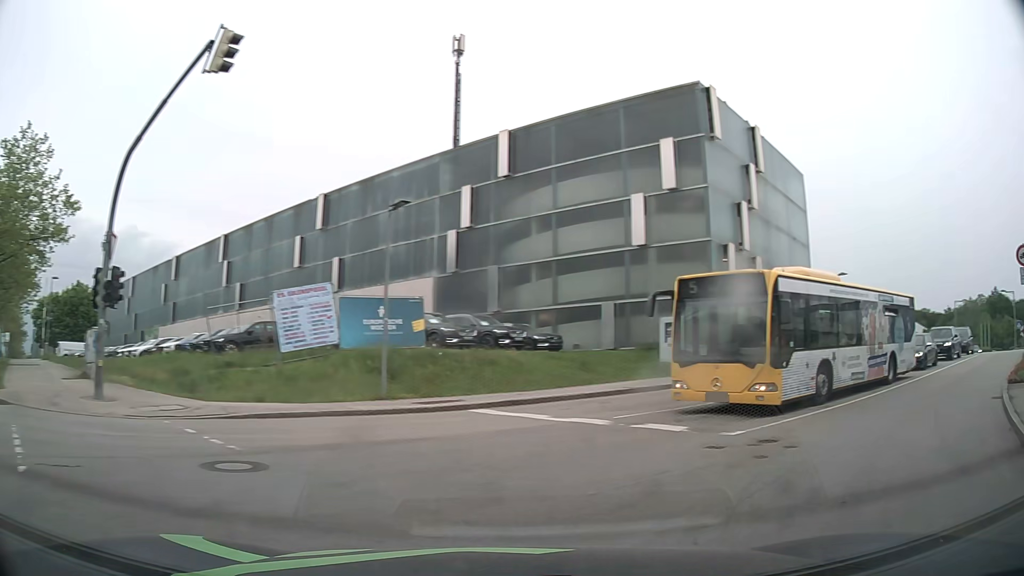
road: secondary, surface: asphalt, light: Day
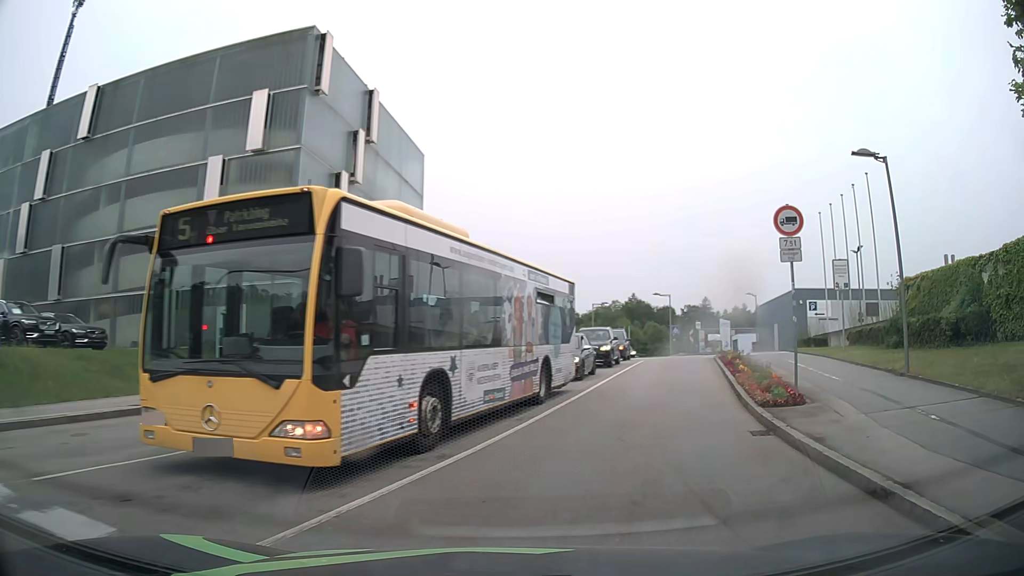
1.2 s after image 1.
(+2.4, +6.6) m; +34°
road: residential
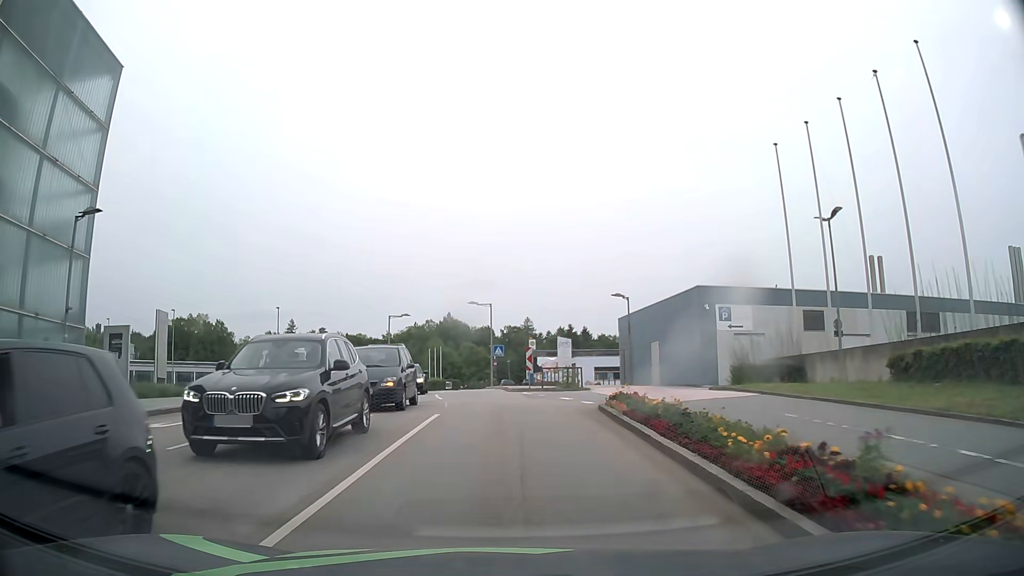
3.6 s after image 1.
(+4.0, +19.3) m; +15°
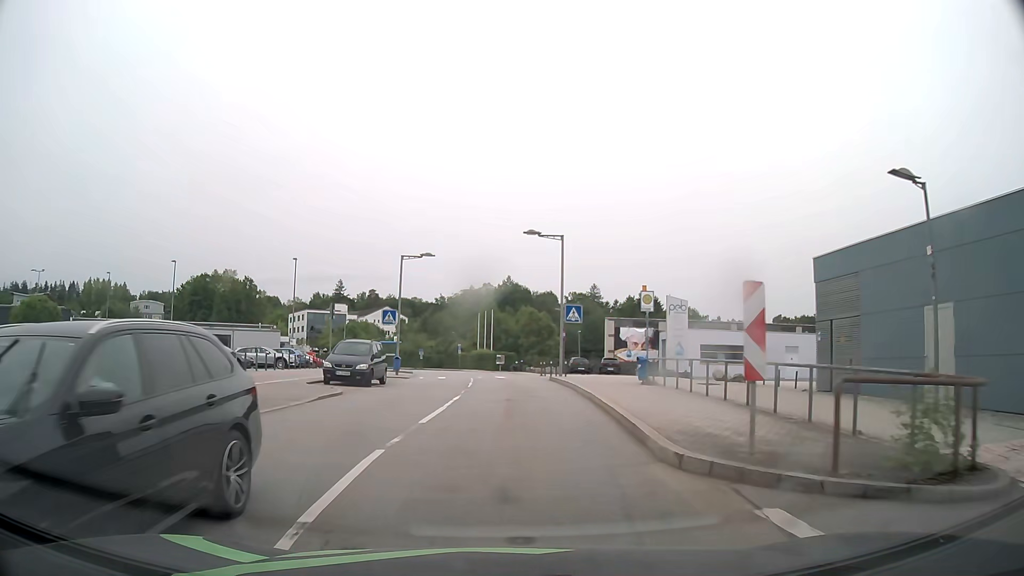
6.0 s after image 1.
(-0.7, +22.7) m; -5°
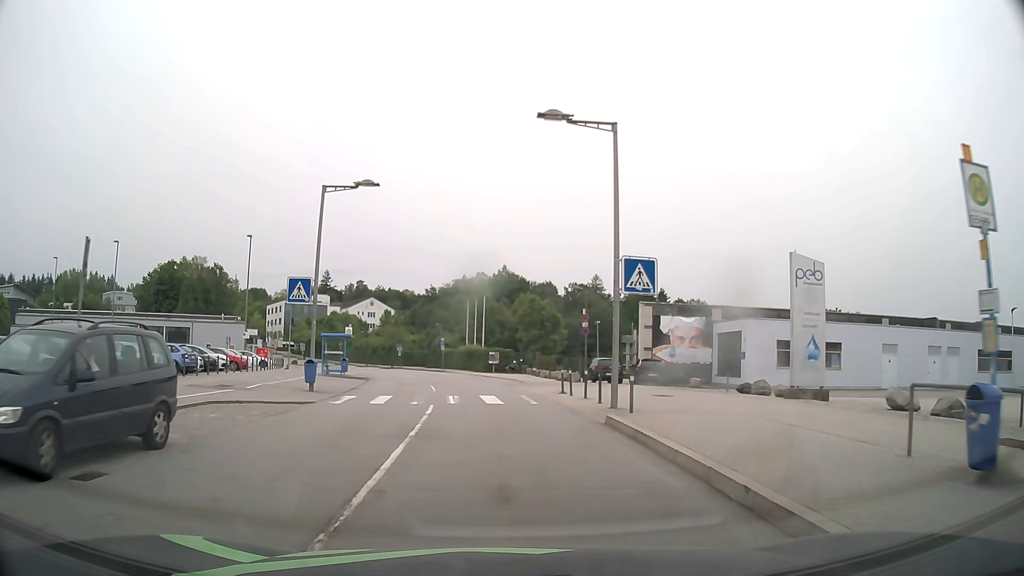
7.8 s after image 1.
(+0.1, +17.3) m; +1°
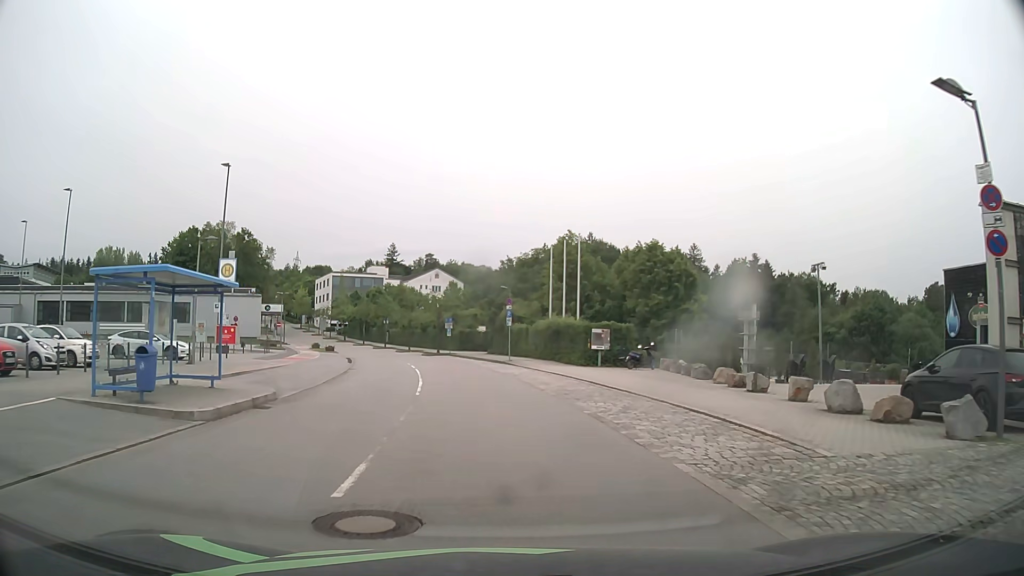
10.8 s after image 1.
(-1.5, +28.5) m; -7°
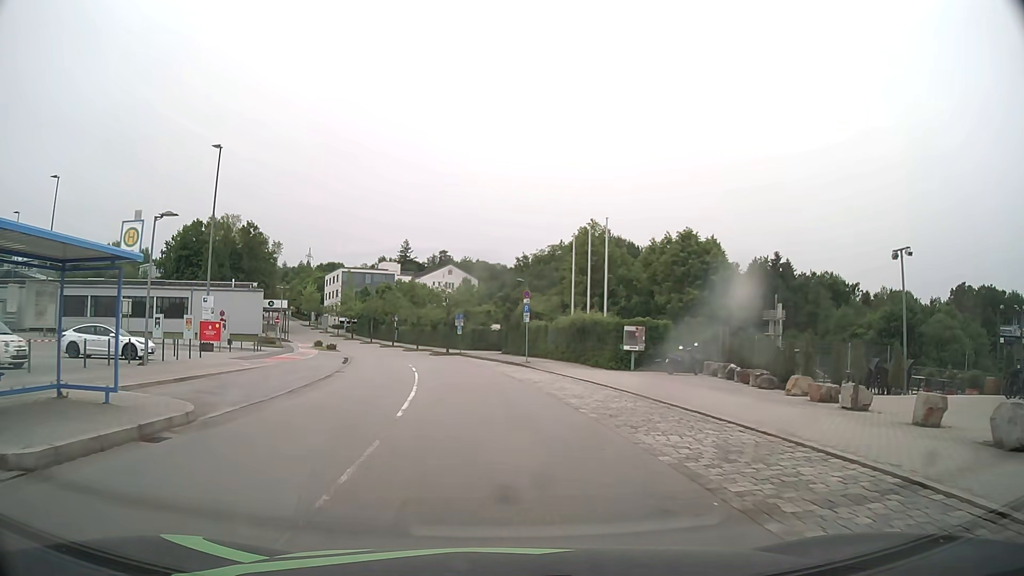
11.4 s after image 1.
(-0.1, +5.2) m; -1°
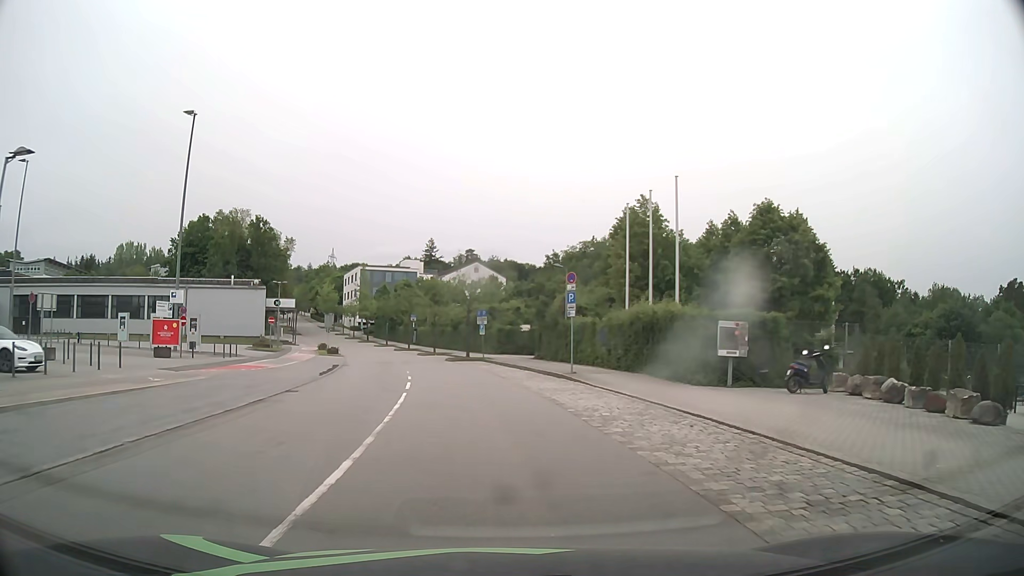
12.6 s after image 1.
(-0.3, +9.7) m; -3°
